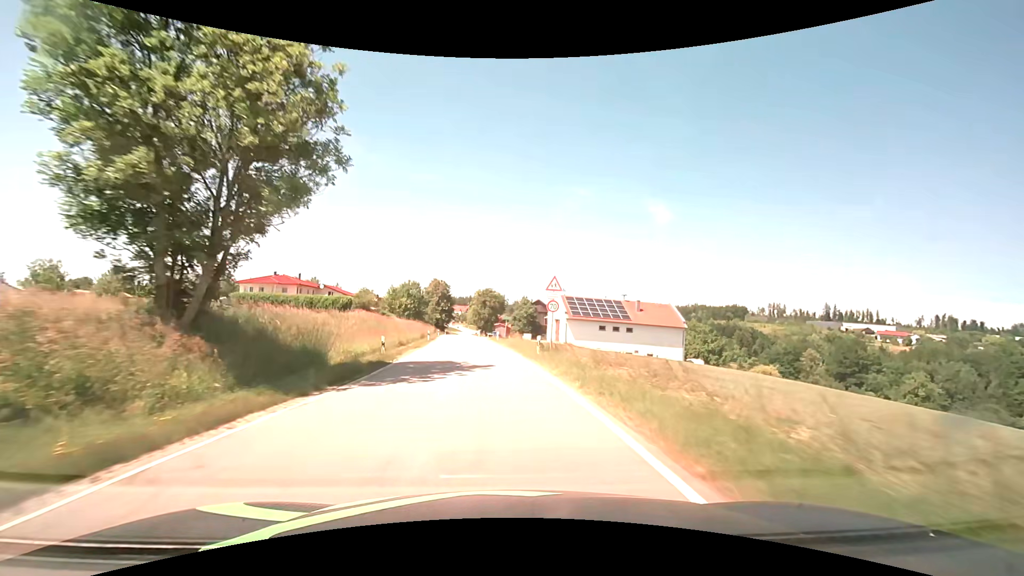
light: Day
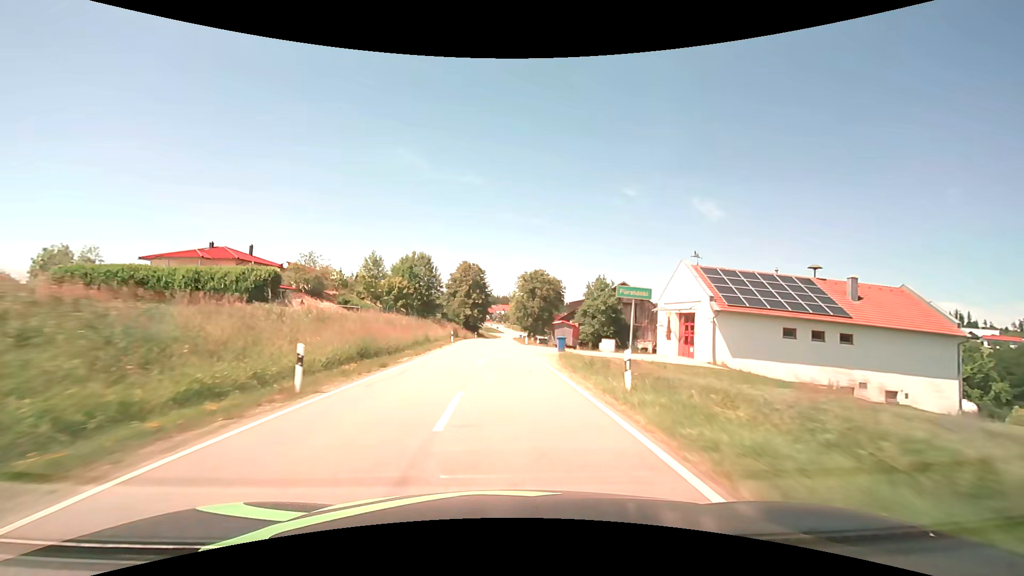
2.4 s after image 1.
(-2.4, +39.9) m; -5°
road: tertiary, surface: asphalt
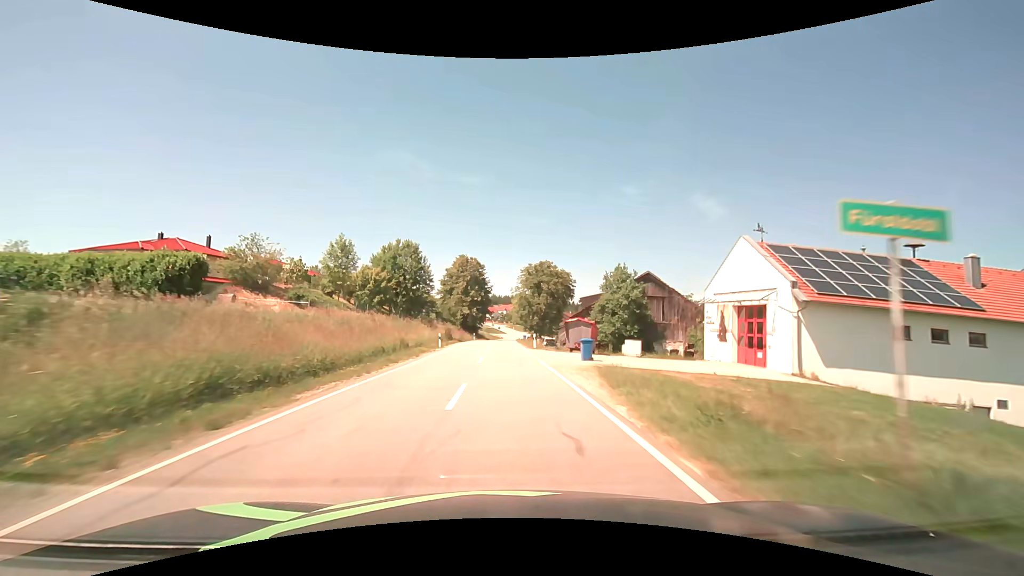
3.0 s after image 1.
(0.0, +10.2) m; 0°
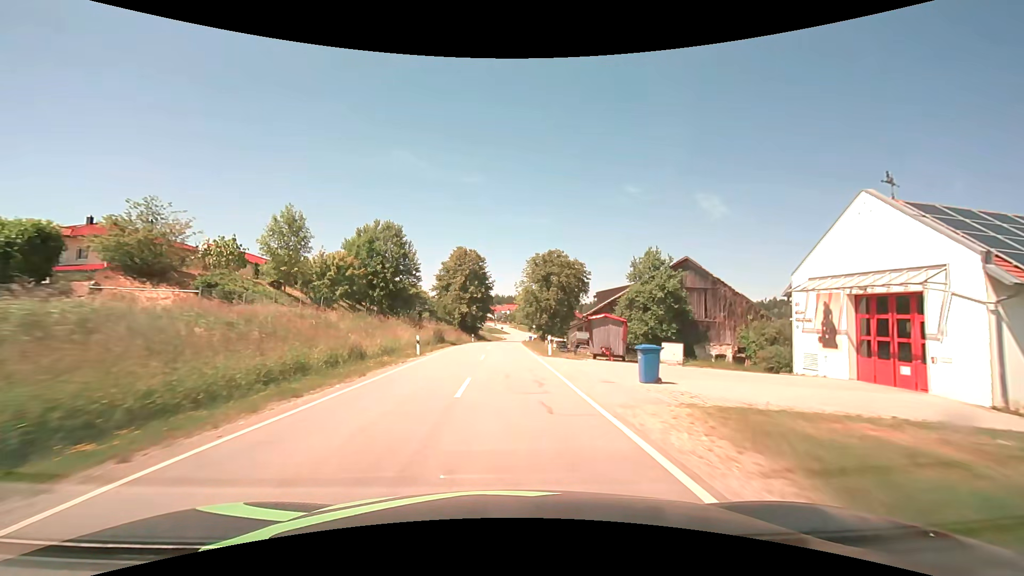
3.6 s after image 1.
(0.0, +10.3) m; 0°
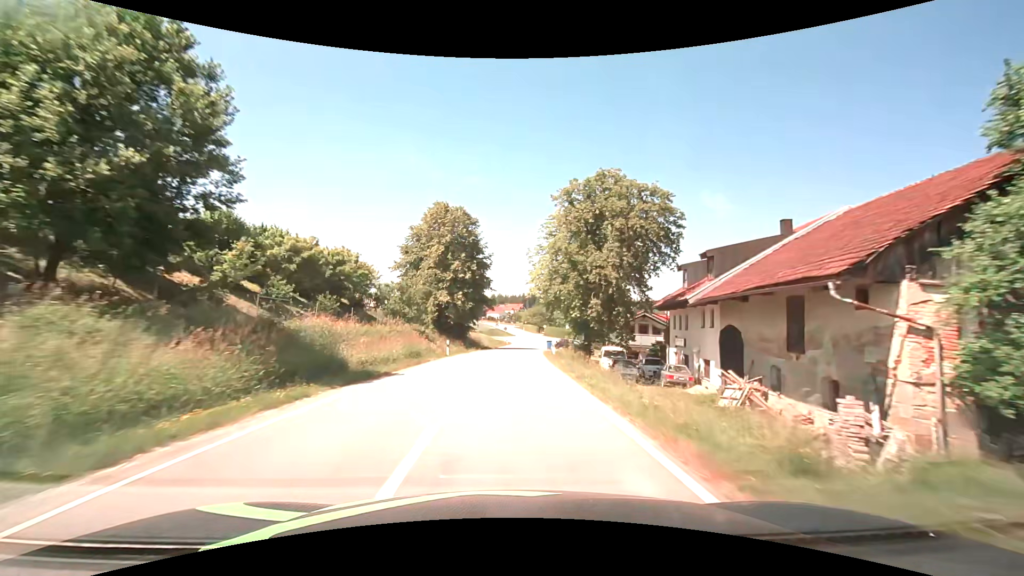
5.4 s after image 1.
(-0.2, +31.4) m; -1°
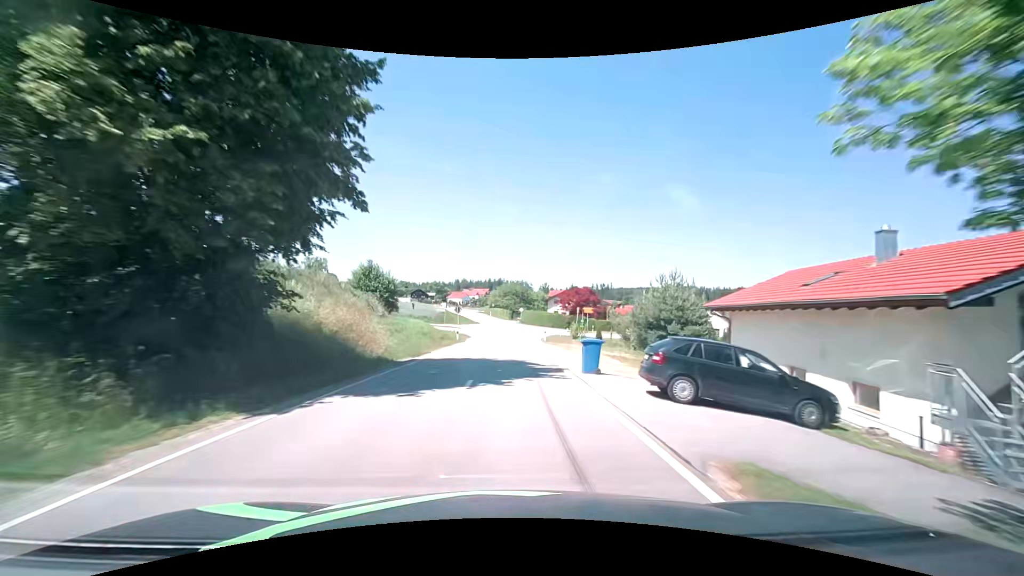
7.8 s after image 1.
(+1.1, +42.6) m; +3°
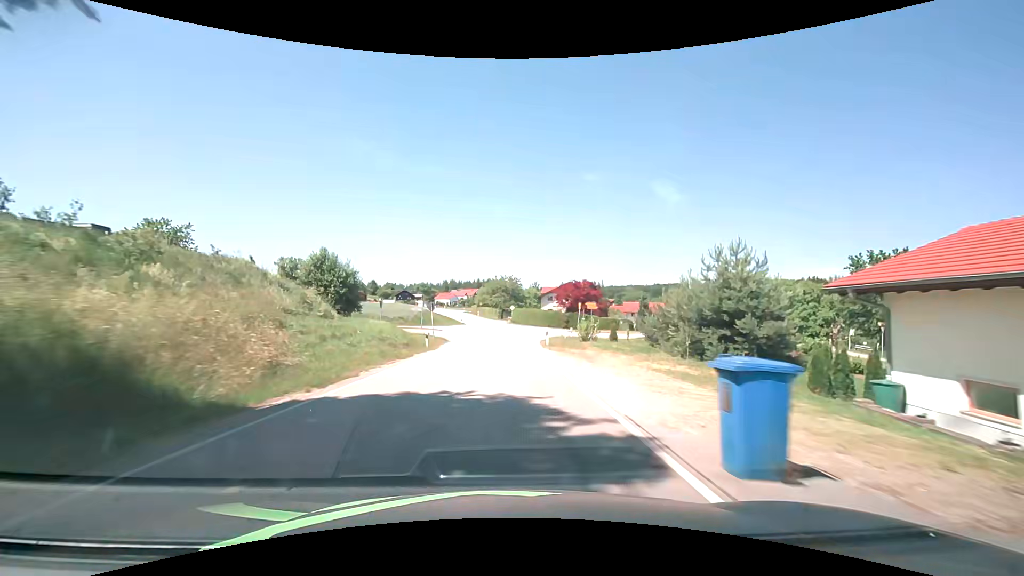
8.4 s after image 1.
(+0.3, +10.8) m; +2°
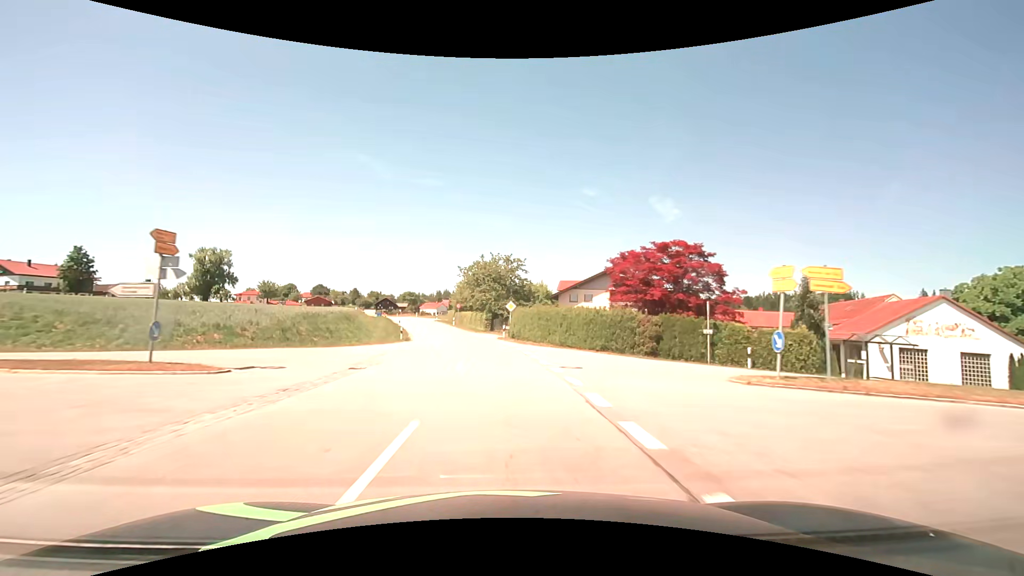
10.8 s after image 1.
(+0.4, +42.8) m; 0°
(0, +10) (-1, +20) (-2, +30) (-3, +40) (-5, +50) (-8, +59) (-10, +69) (-13, +79) (-16, +88) (-19, +98) m
